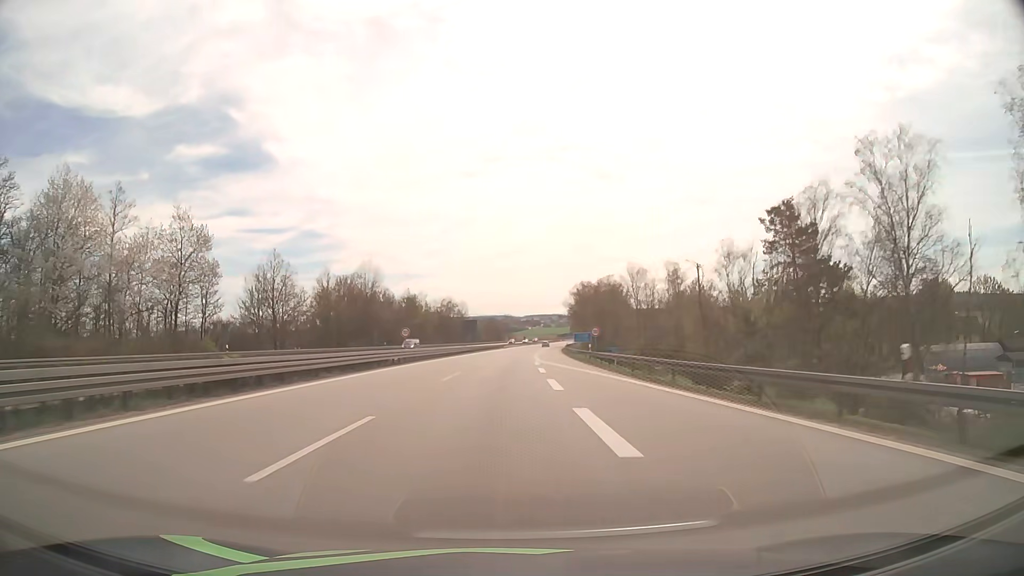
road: motorway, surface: asphalt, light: Day
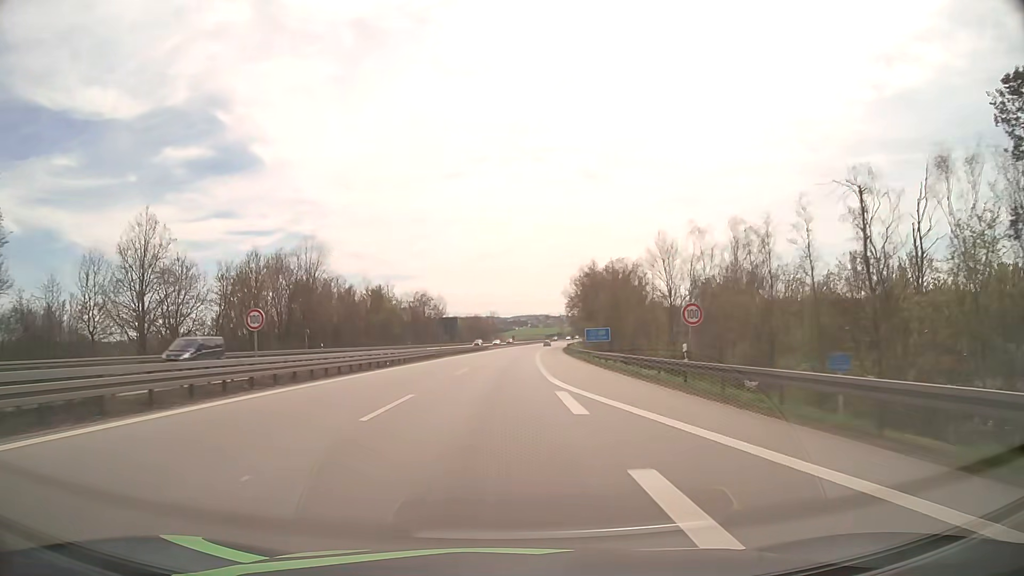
(+0.3, +30.8) m; +1°
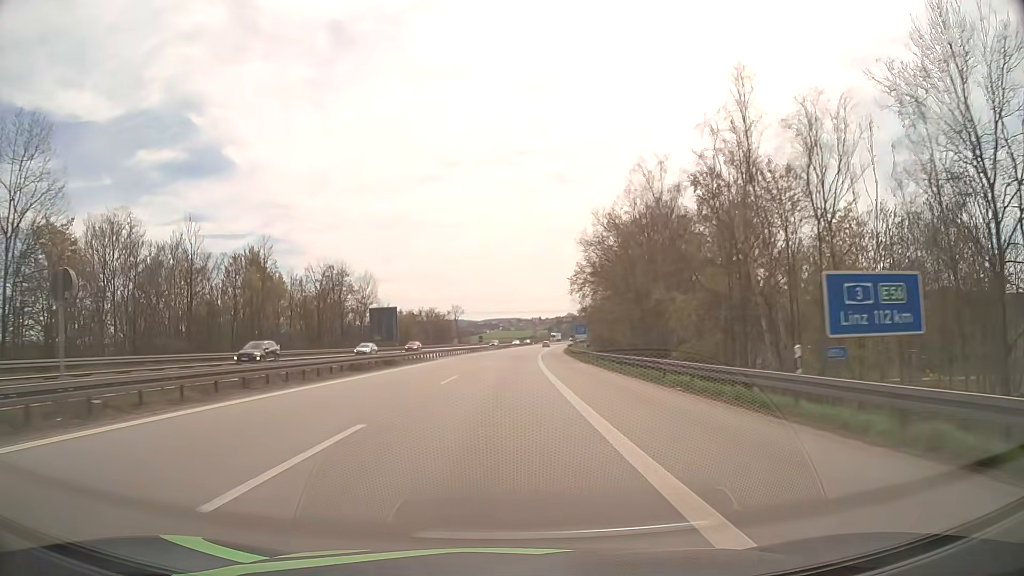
(+1.3, +60.9) m; +2°
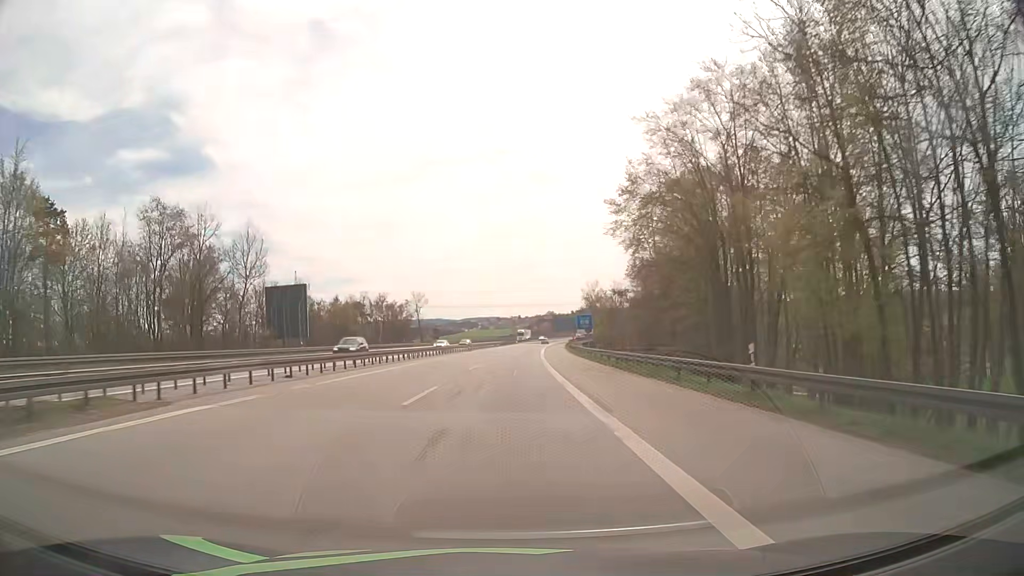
(+0.6, +45.0) m; +2°
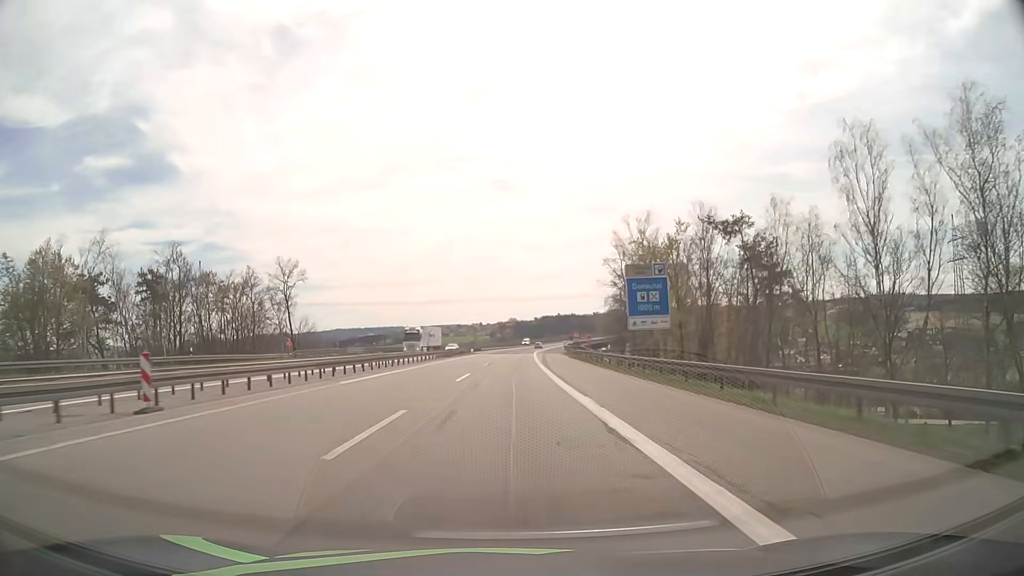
(+1.8, +73.9) m; +3°
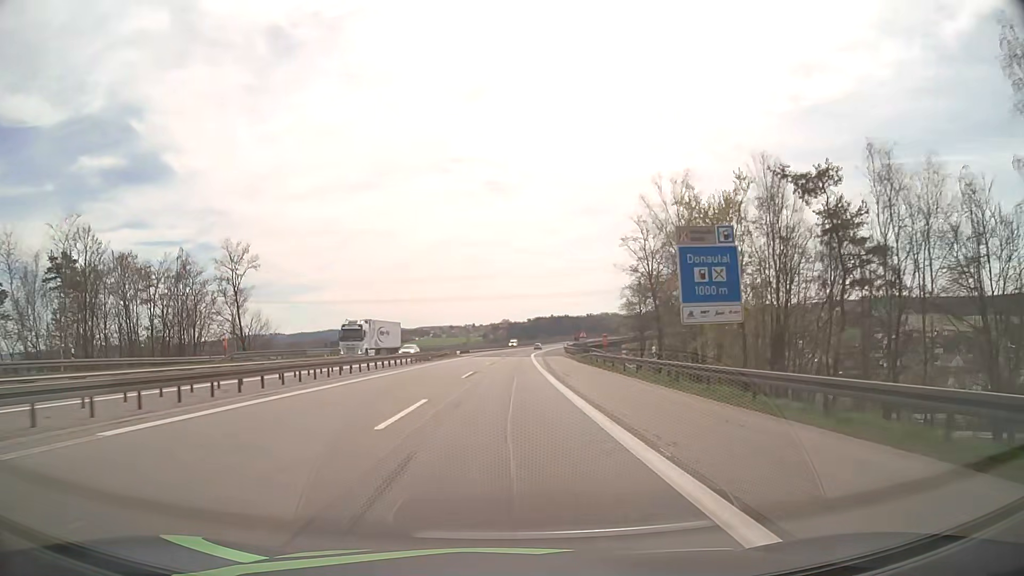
(+0.1, +14.8) m; +1°
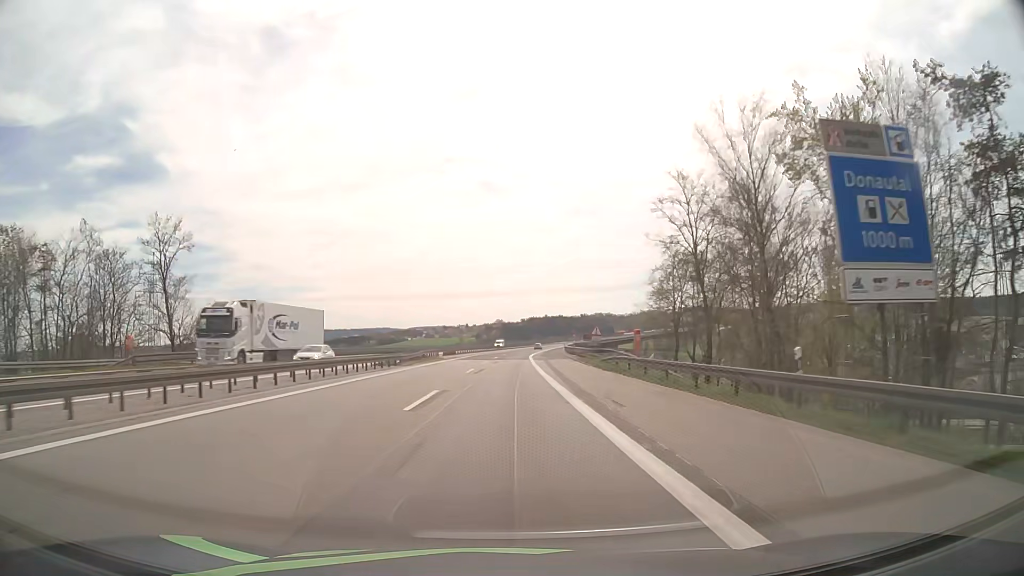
(+0.1, +14.8) m; +1°
